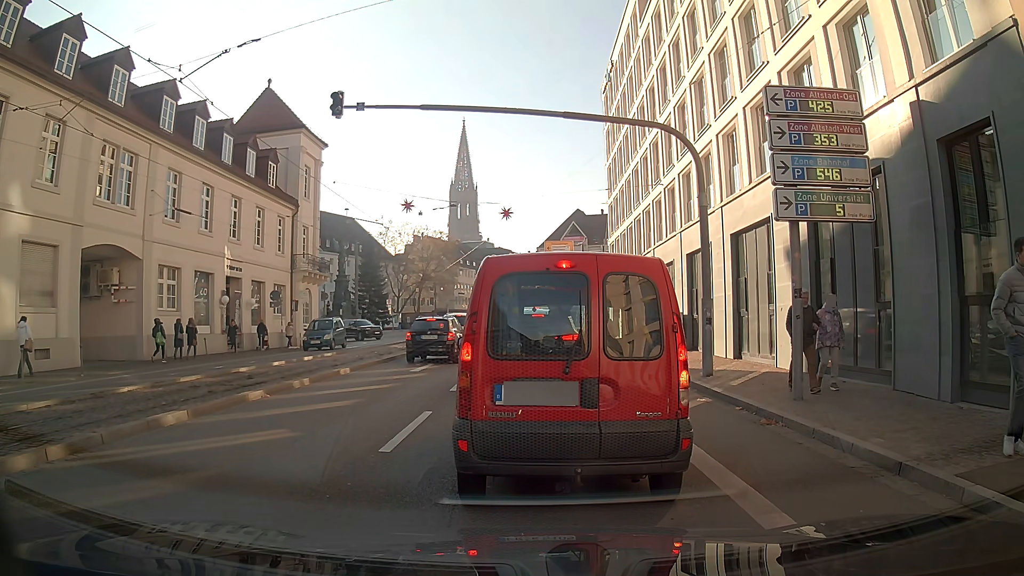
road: primary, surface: asphalt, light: Day
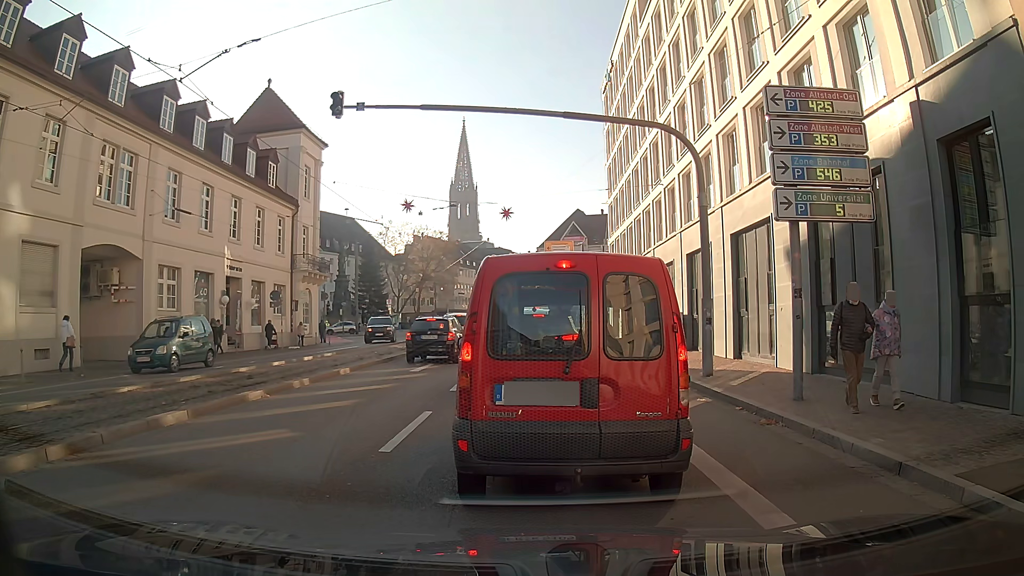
(0.0, 0.0) m; 0°
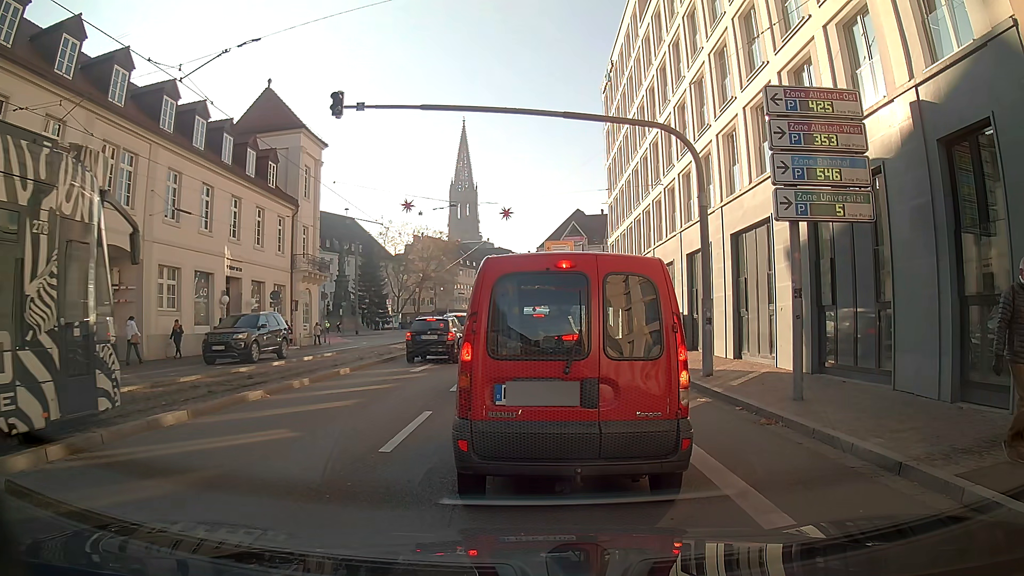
(0.0, 0.0) m; 0°
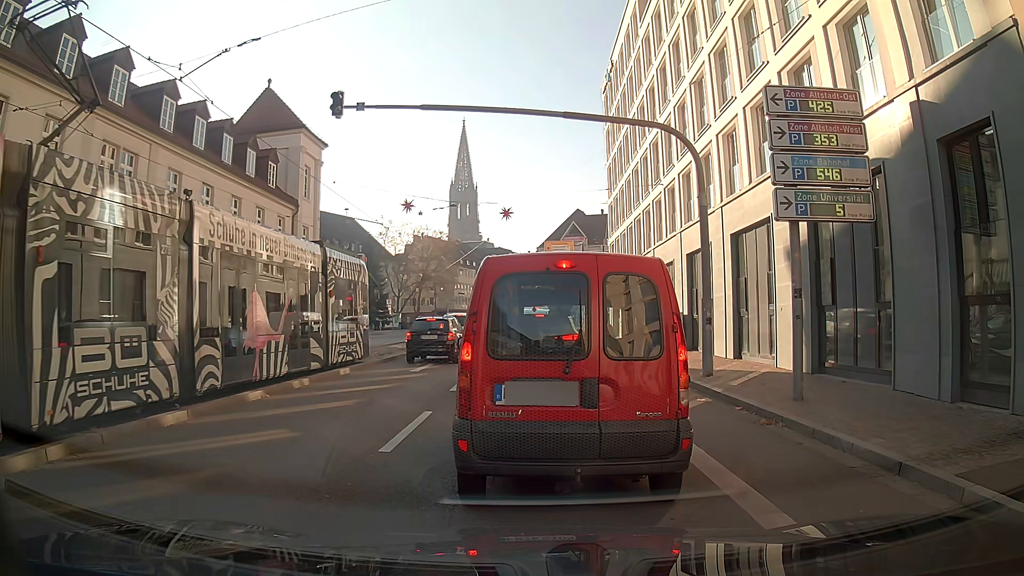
(0.0, 0.0) m; 0°
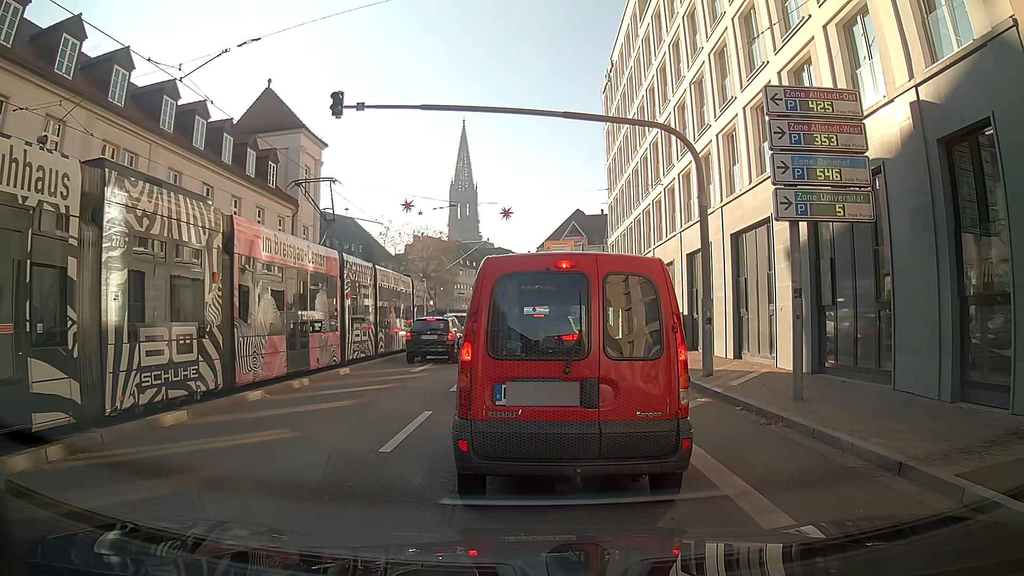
(0.0, 0.0) m; 0°
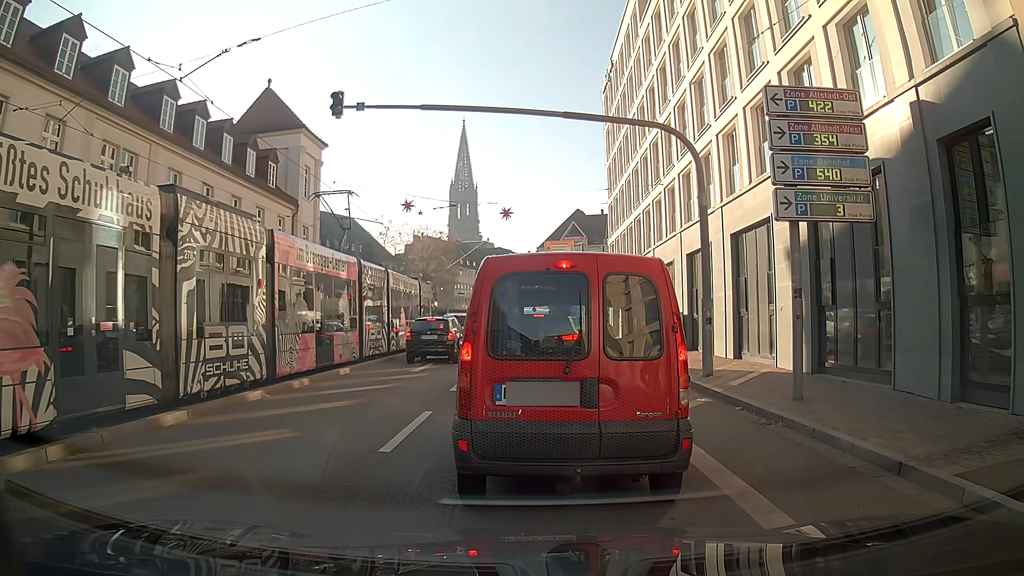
(0.0, 0.0) m; 0°
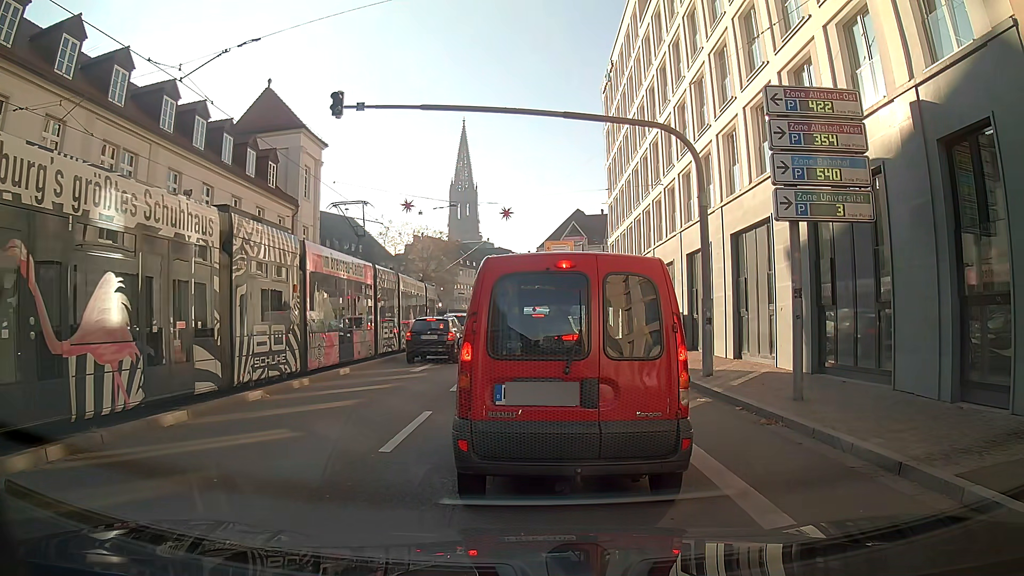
(0.0, 0.0) m; 0°
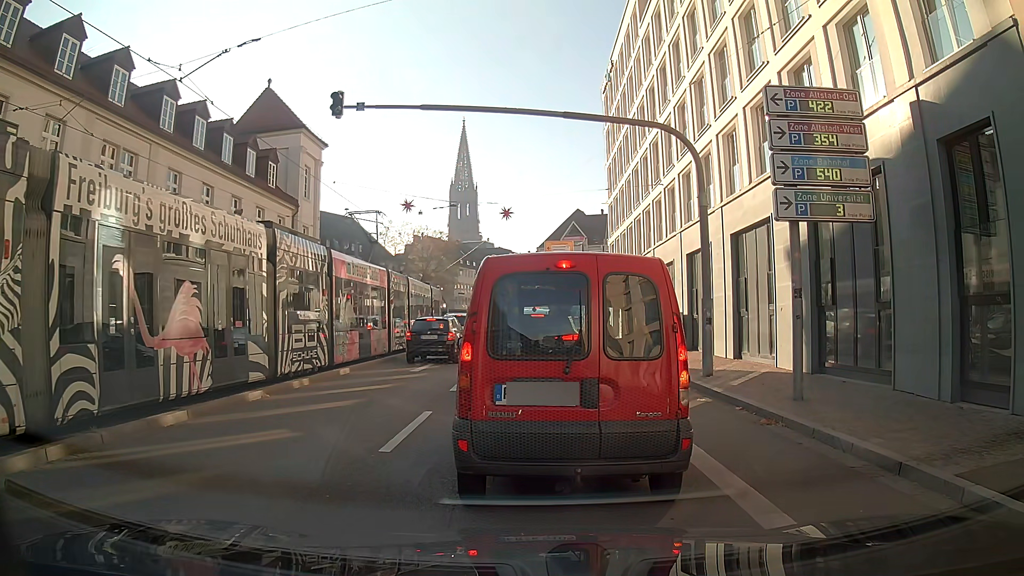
(0.0, 0.0) m; 0°
